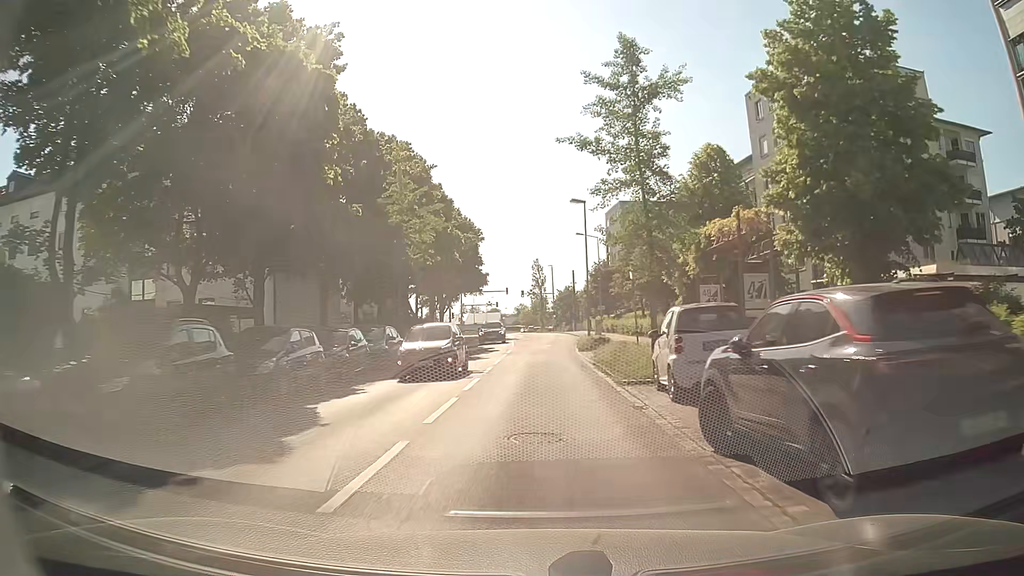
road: tertiary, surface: asphalt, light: Day
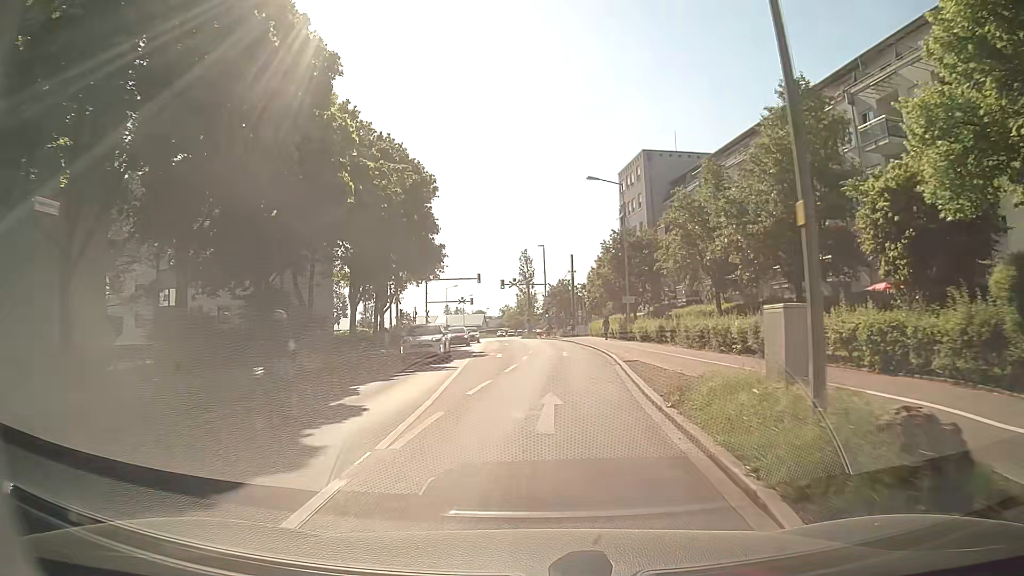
(+0.4, +29.0) m; +1°
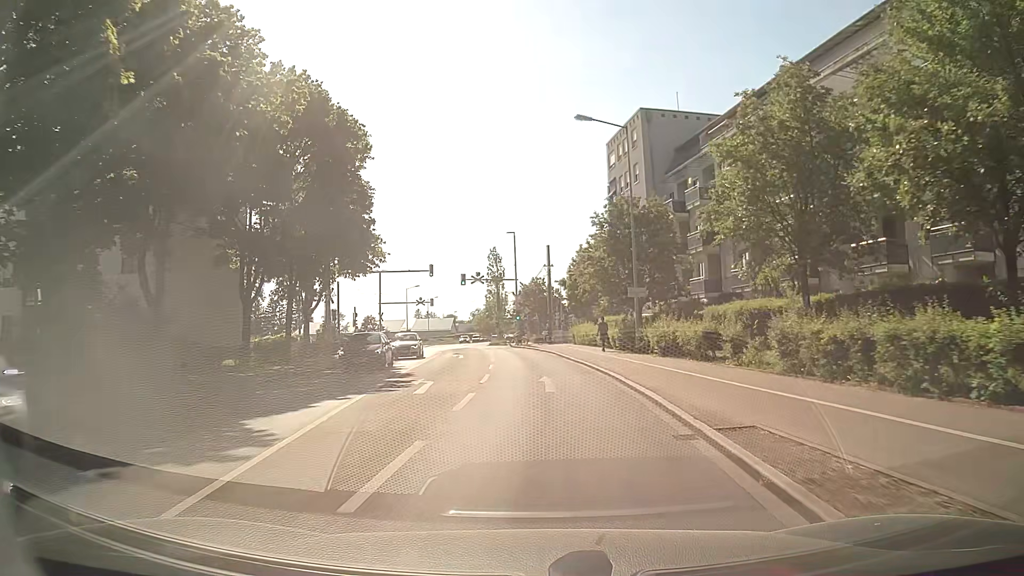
(+0.4, +13.9) m; +3°
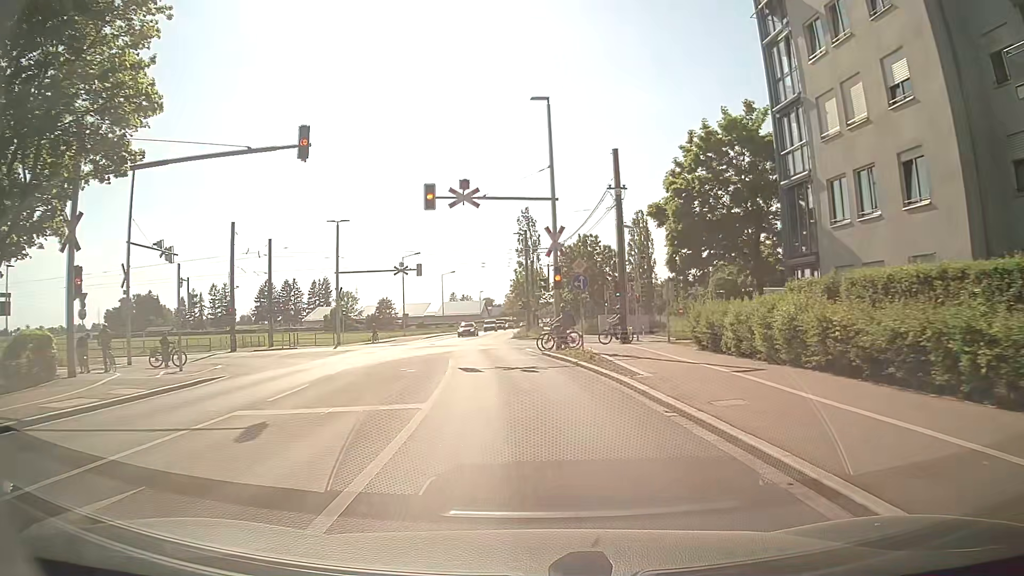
(-0.8, +34.0) m; -4°
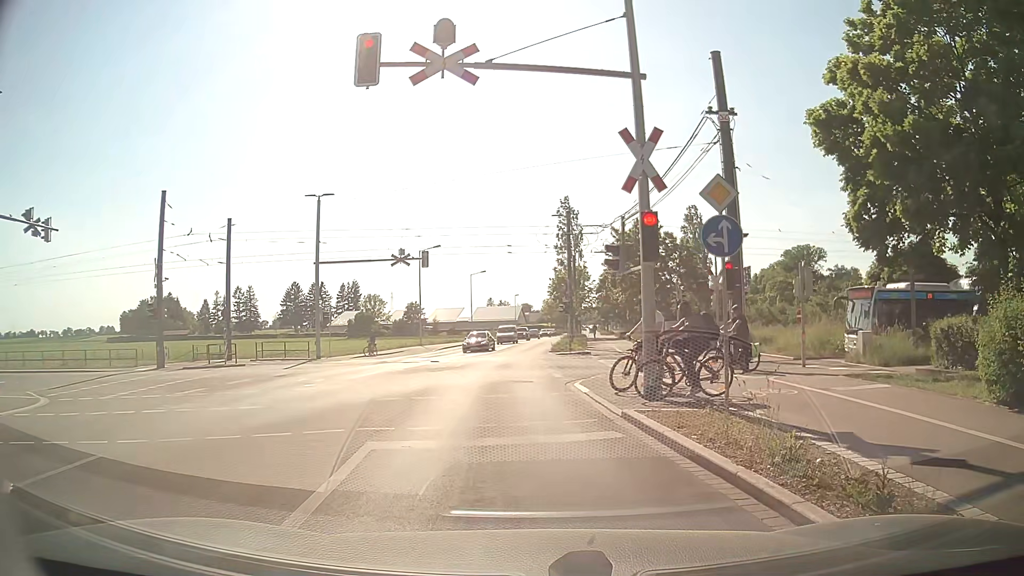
(-0.2, +13.5) m; -1°
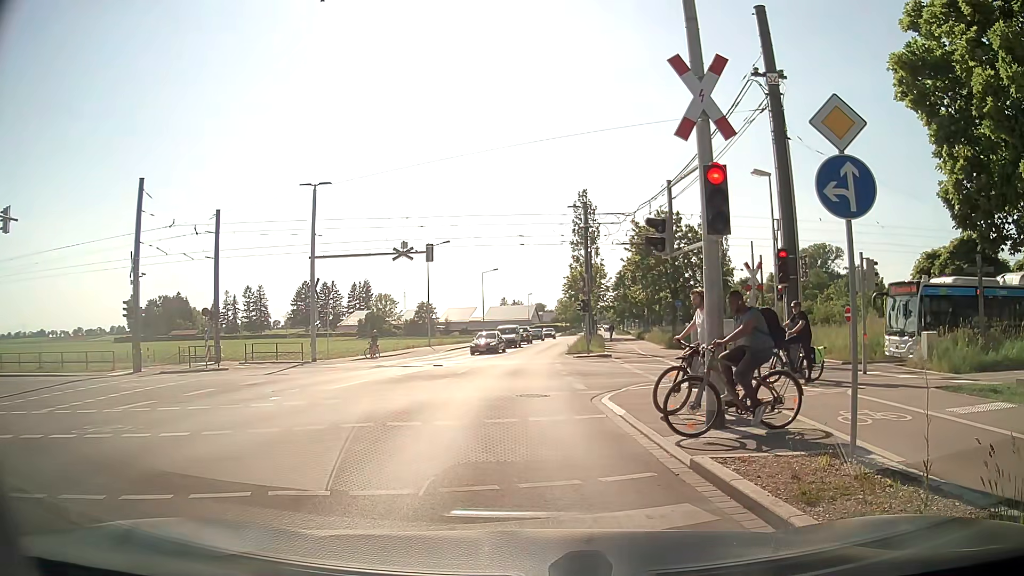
(-0.1, +3.4) m; 0°
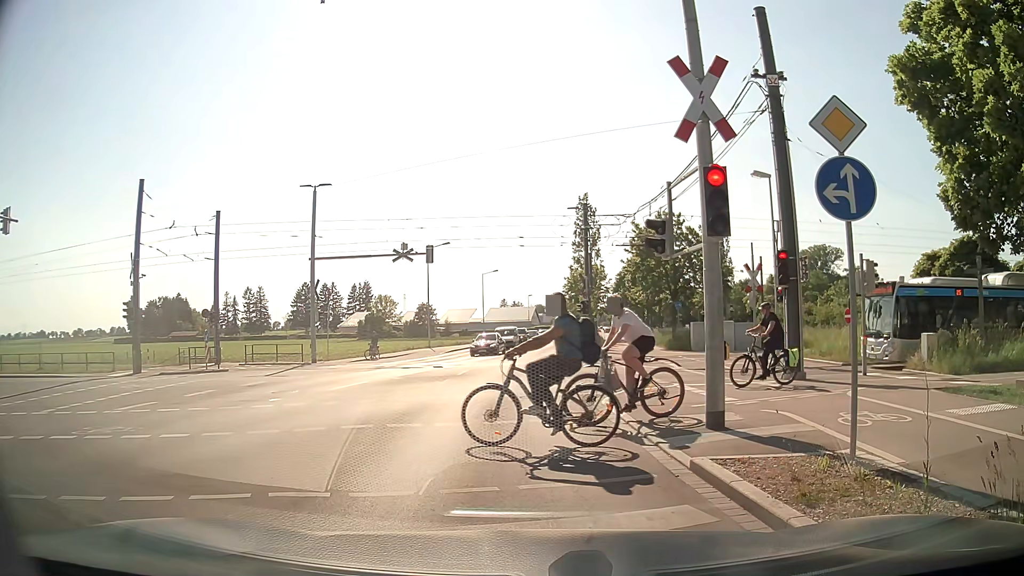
(0.0, +0.1) m; 0°
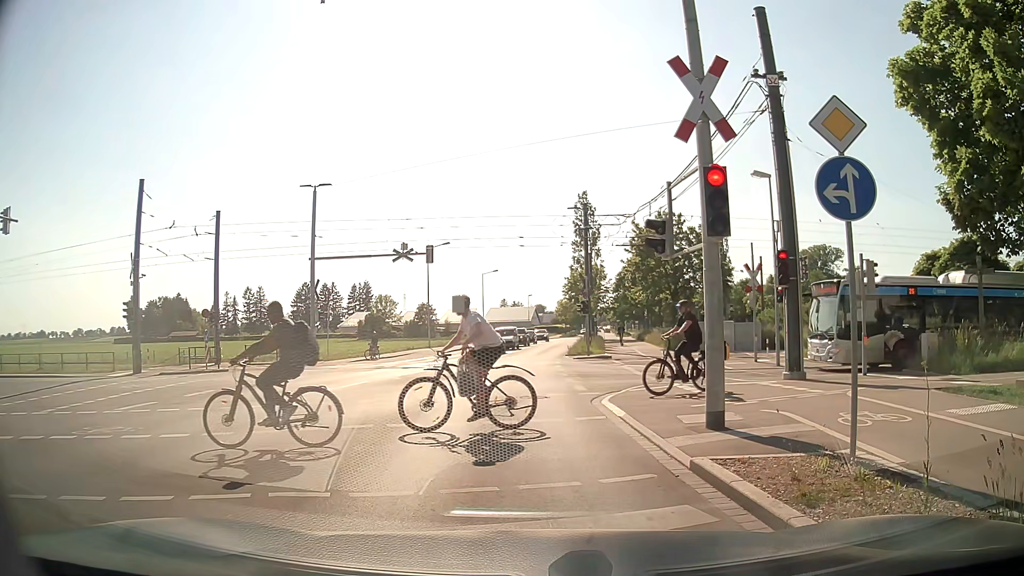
(0.0, 0.0) m; 0°
